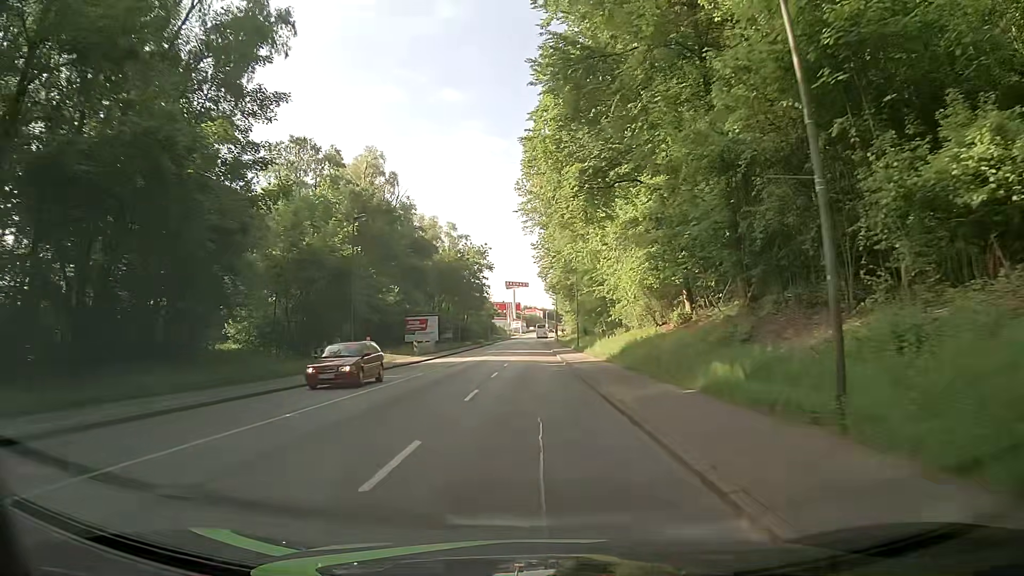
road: tertiary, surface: asphalt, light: Day
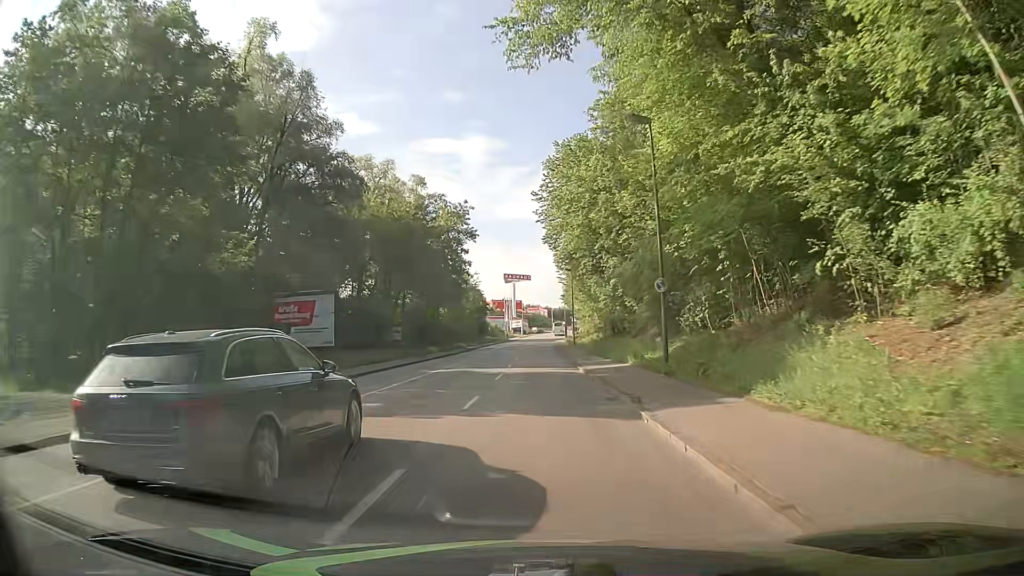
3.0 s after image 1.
(0.0, +37.9) m; 0°
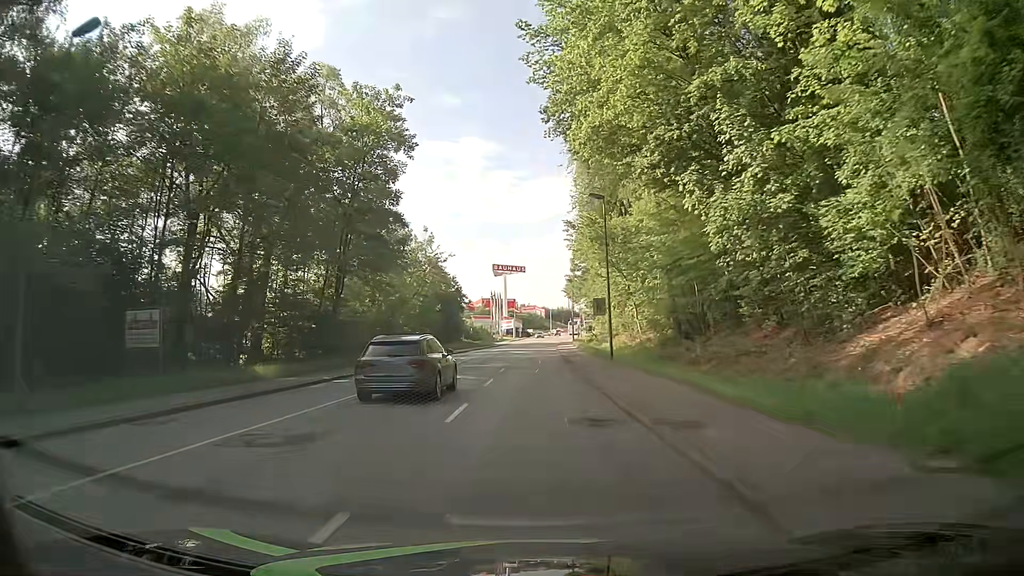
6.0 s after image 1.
(+0.3, +38.1) m; 0°
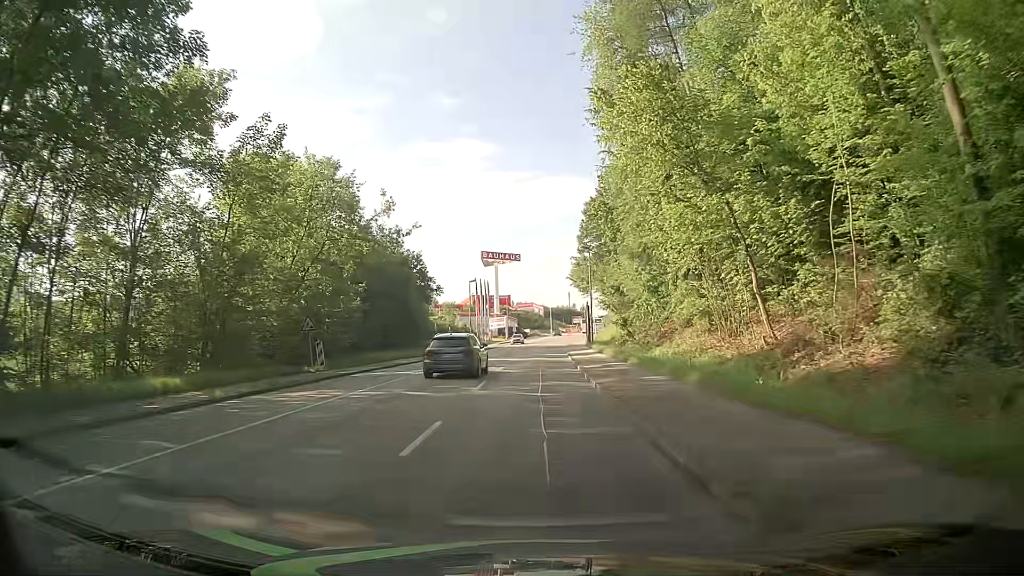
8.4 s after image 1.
(-0.1, +30.4) m; +1°
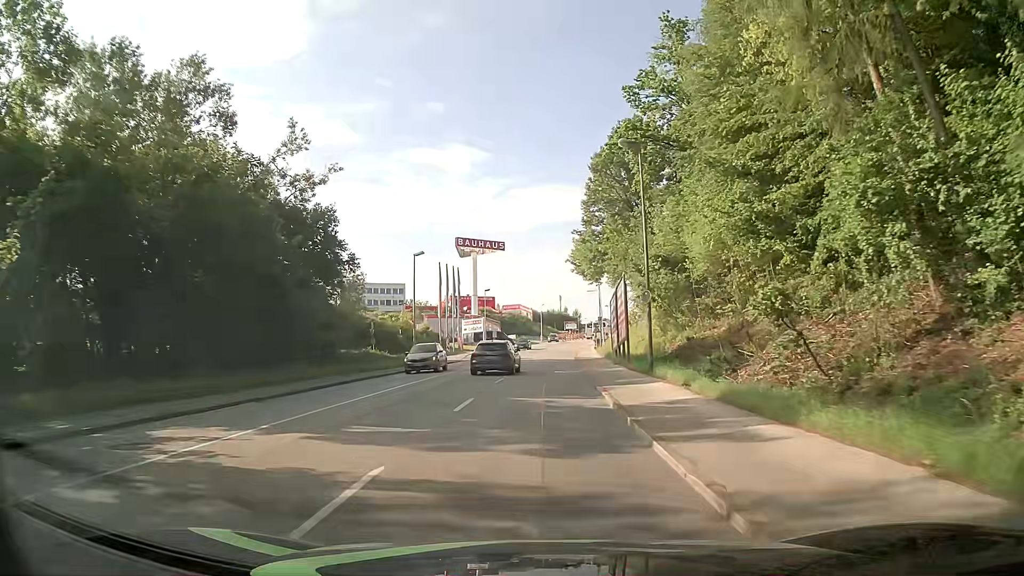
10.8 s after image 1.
(-0.1, +30.4) m; 0°
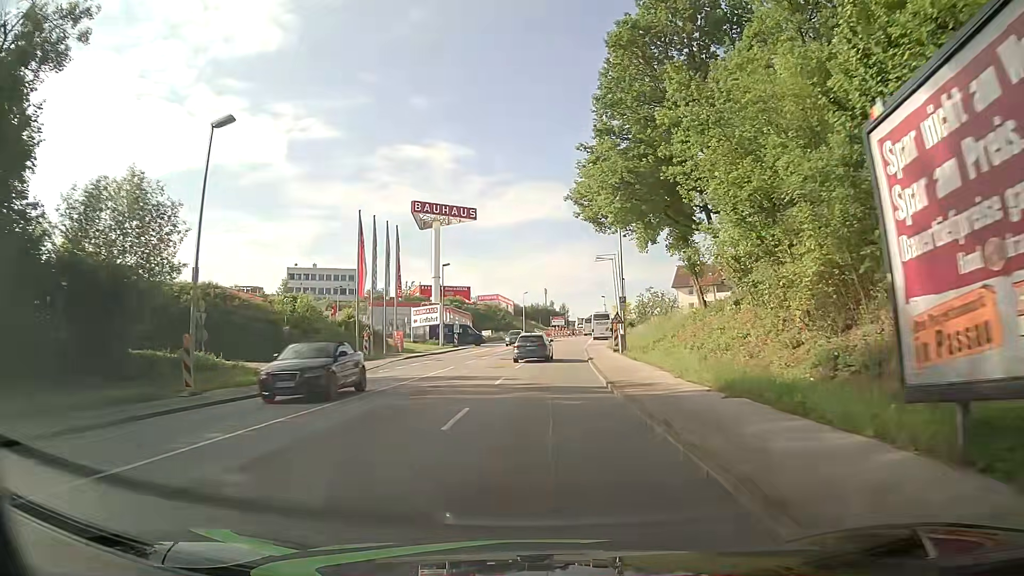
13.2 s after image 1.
(+0.4, +30.5) m; +1°
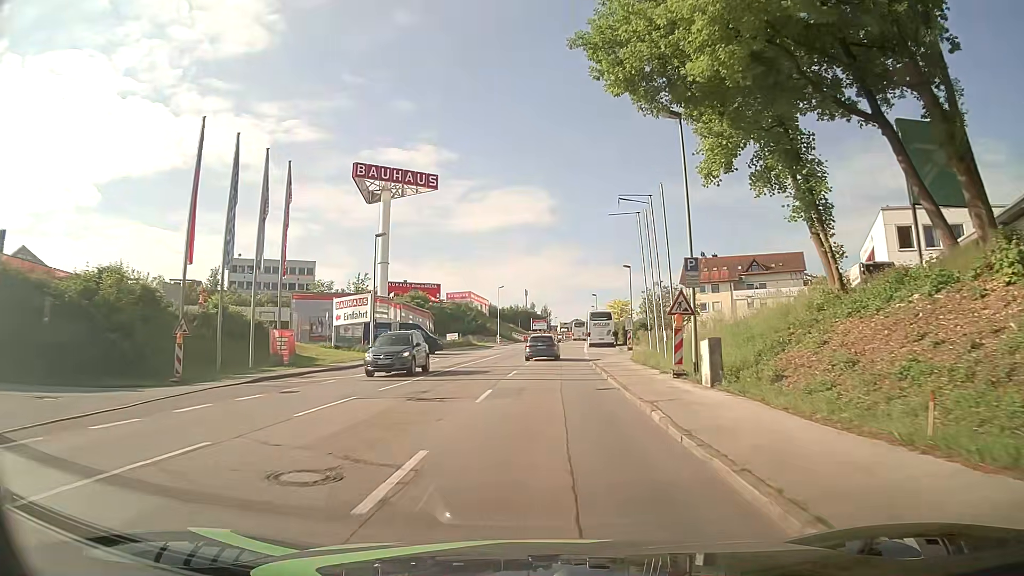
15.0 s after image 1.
(+0.4, +22.8) m; +1°
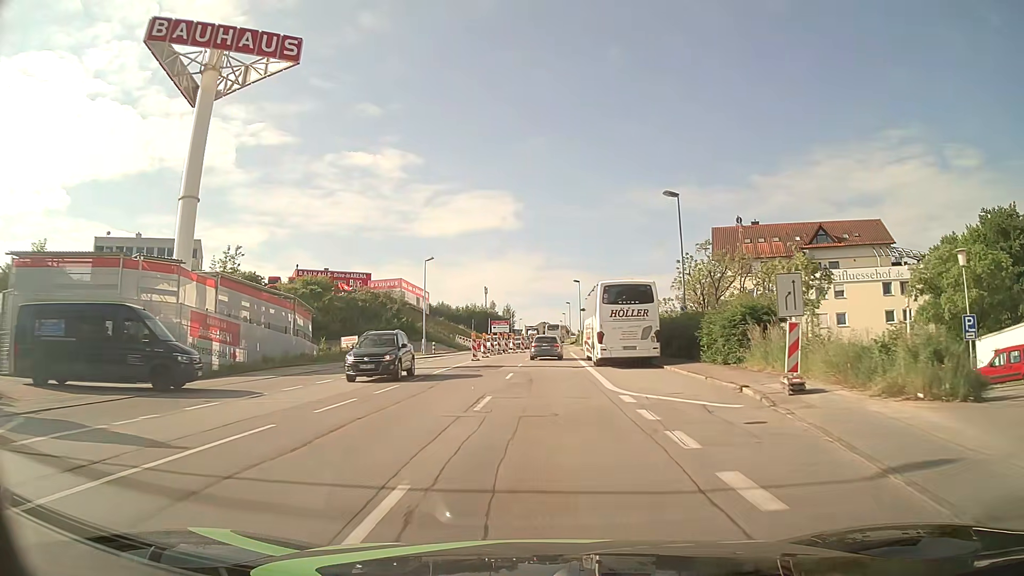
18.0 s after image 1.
(+1.3, +38.0) m; +3°
(0, +10) (0, +20) (0, +30) (+1, +40) (+1, +50) (+2, +60) (+2, +70) (+2, +80) (+3, +90) (+3, +100) m
